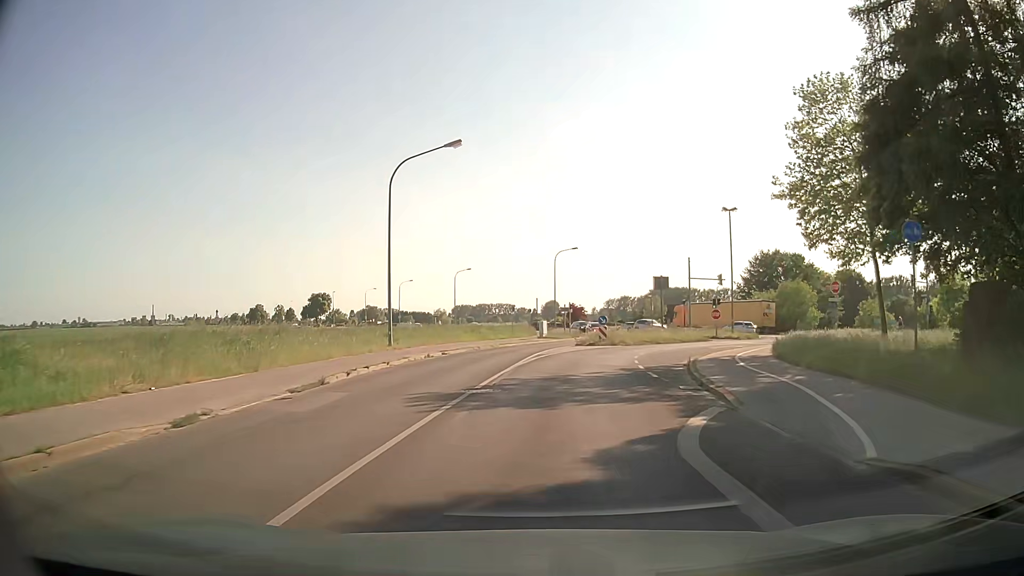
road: secondary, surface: asphalt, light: Day
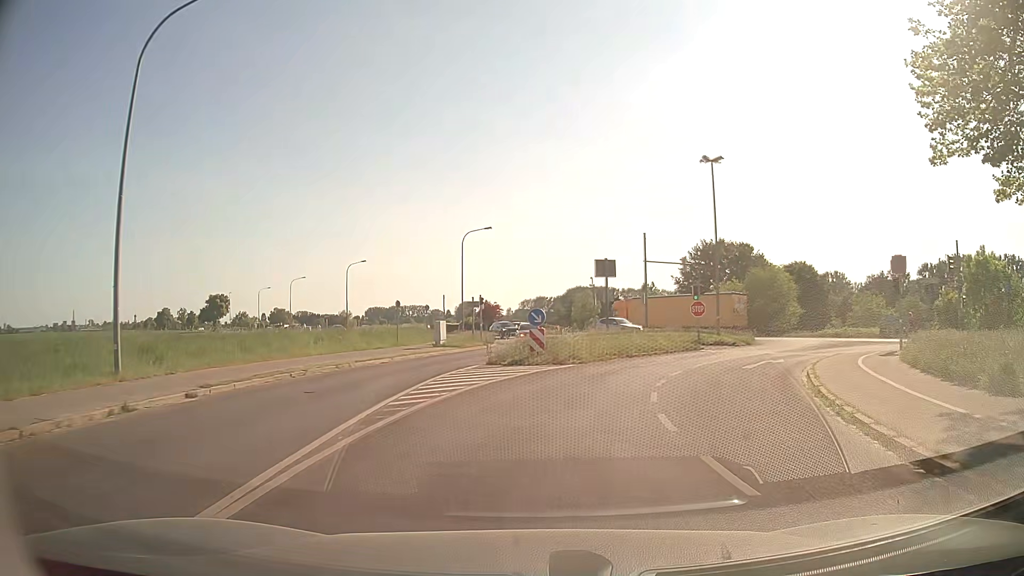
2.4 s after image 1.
(+1.0, +18.4) m; +7°
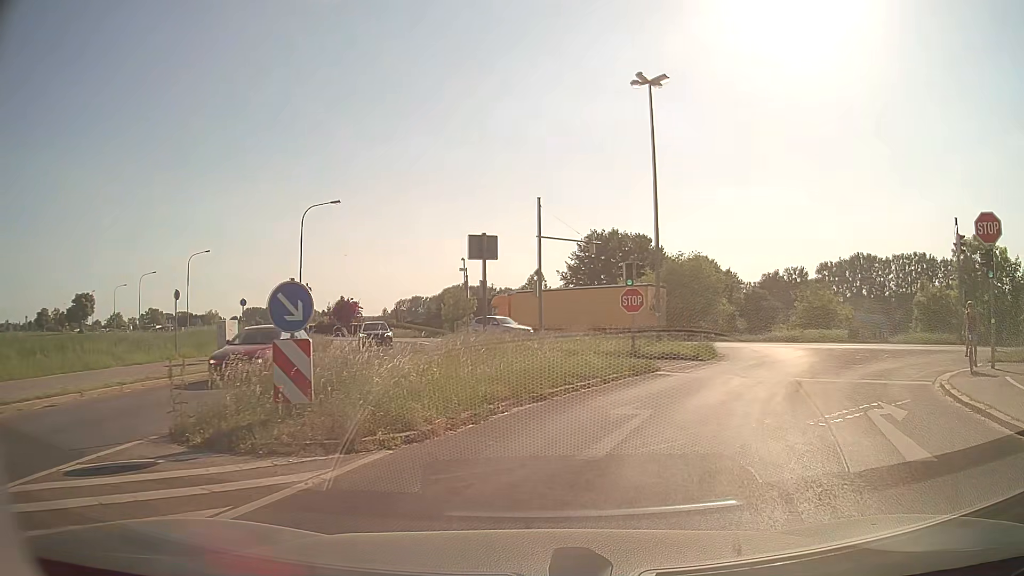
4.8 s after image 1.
(+1.2, +14.2) m; +10°
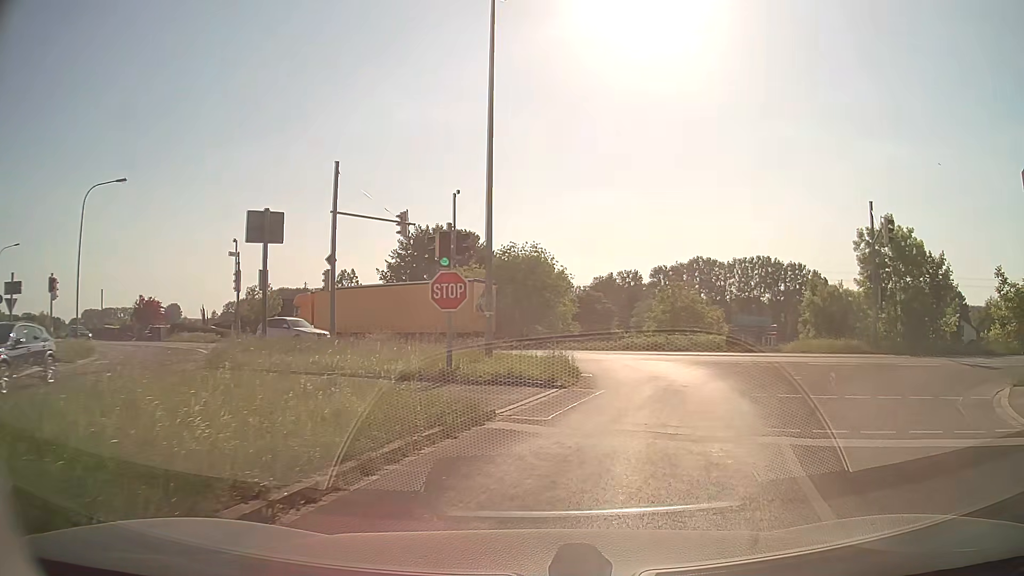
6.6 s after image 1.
(+1.0, +8.5) m; +14°
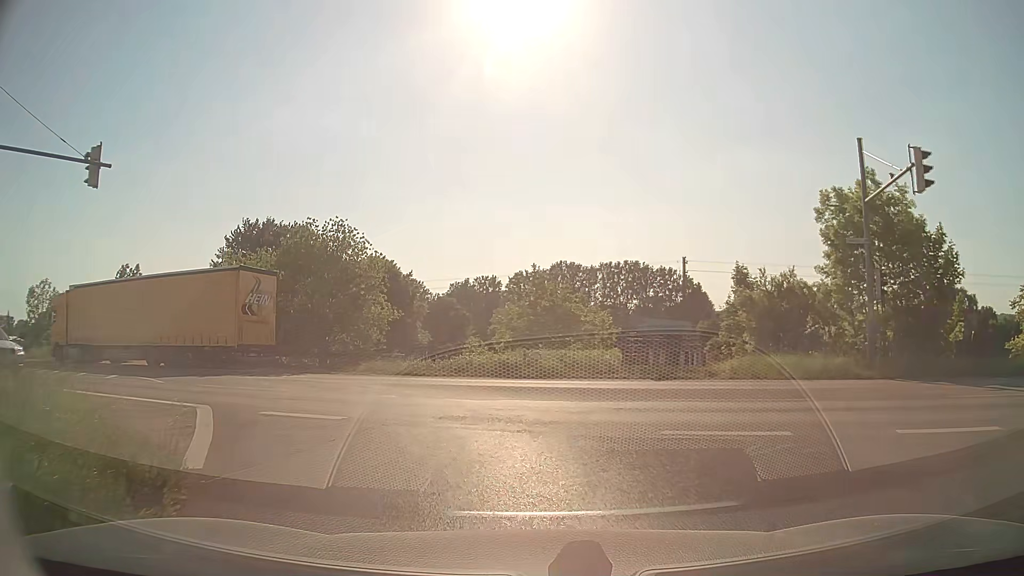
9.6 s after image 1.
(+2.5, +13.7) m; +13°
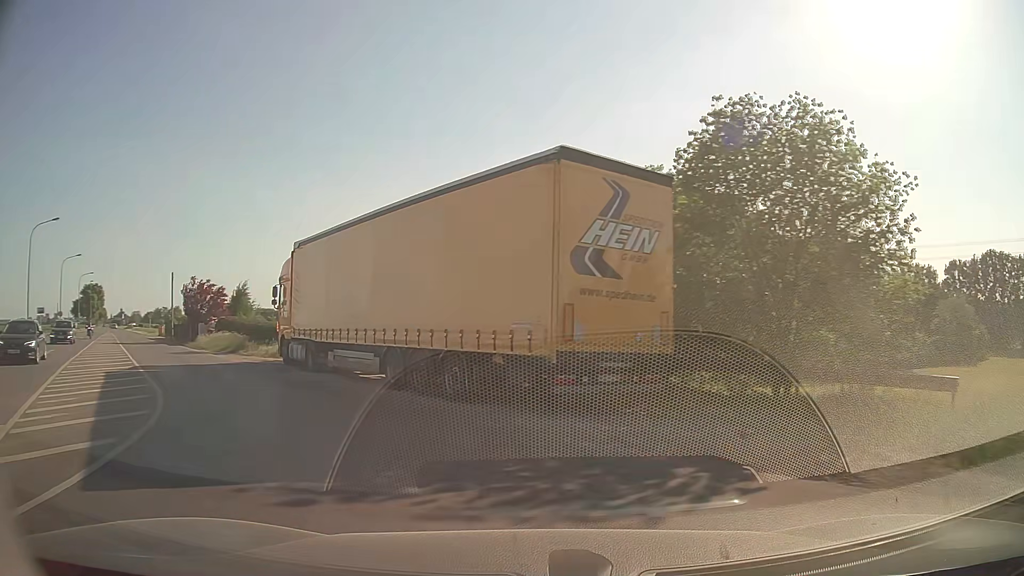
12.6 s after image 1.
(-4.9, +16.8) m; -38°
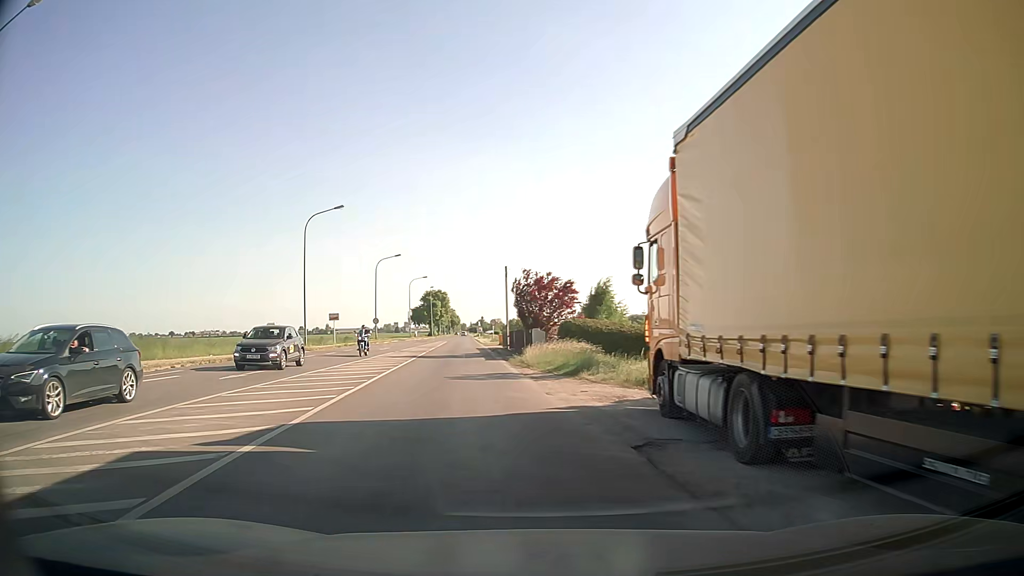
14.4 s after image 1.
(-3.8, +12.9) m; -32°
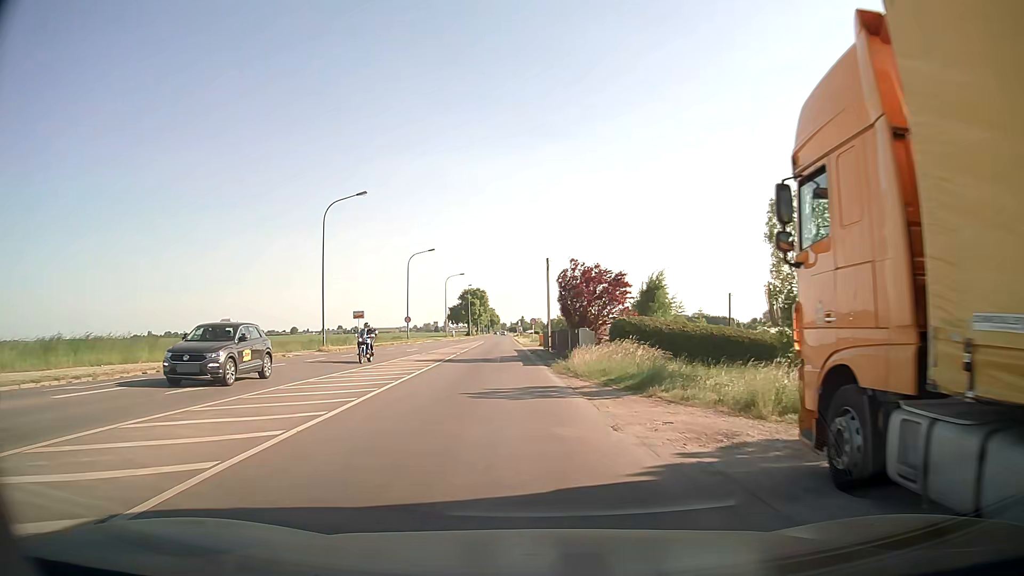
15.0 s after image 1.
(-0.1, +5.2) m; -3°
(0, +10) (-1, +20) (-2, +30) (-2, +40) (-3, +50) (-3, +60) (-3, +70) (-4, +80) (-4, +90) (-4, +100) m
